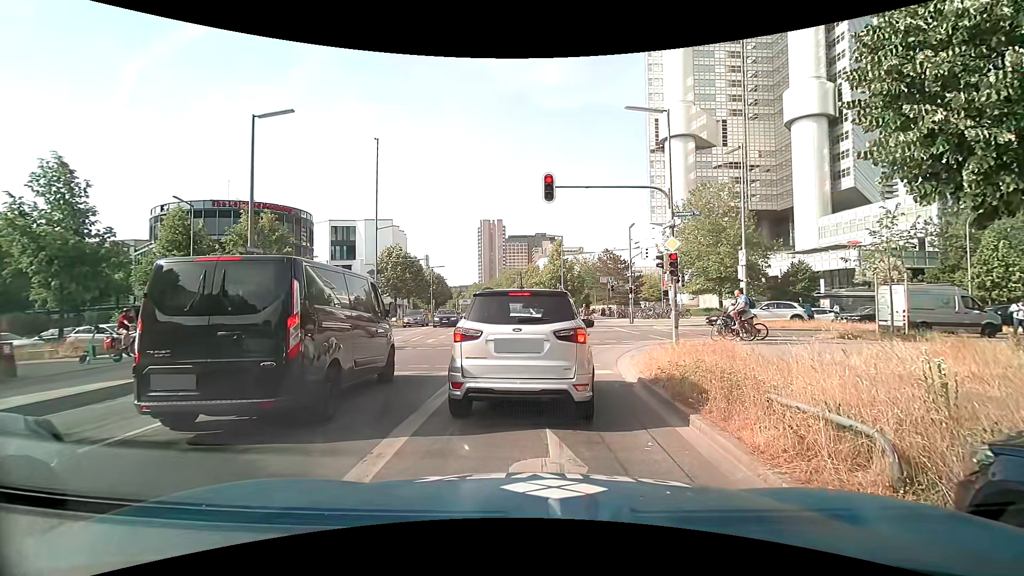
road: secondary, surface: asphalt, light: Day
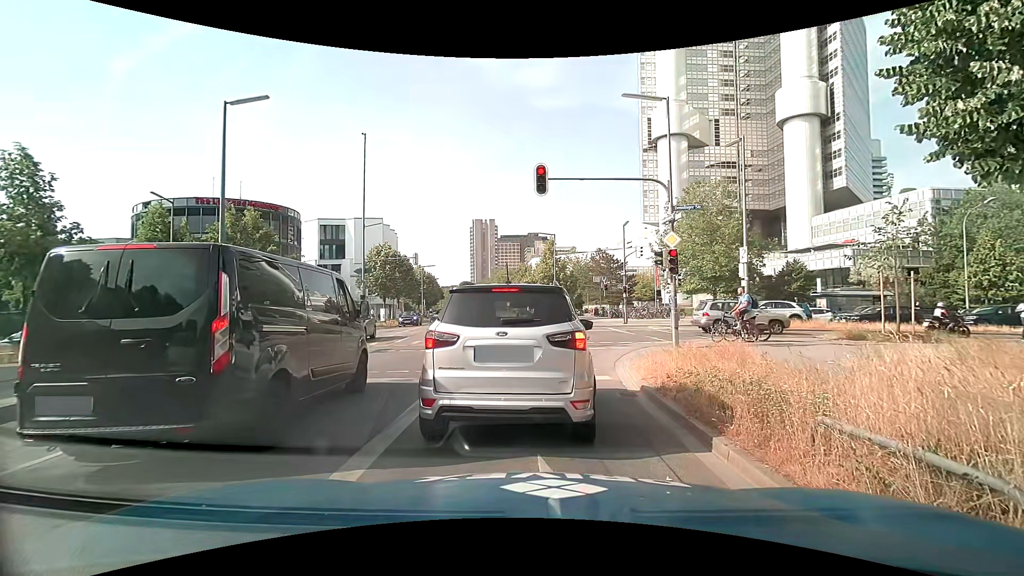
(0.0, +1.1) m; 0°
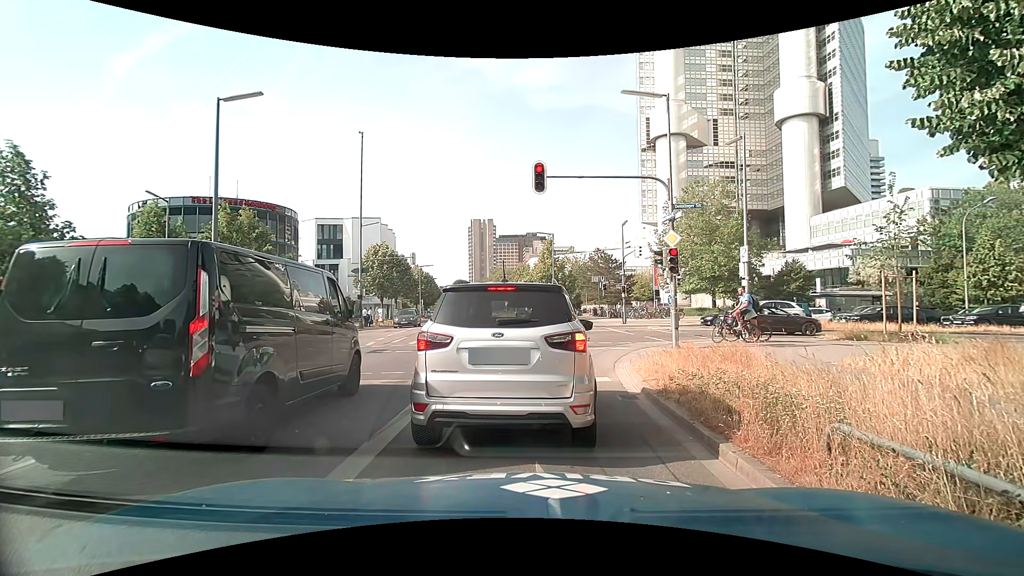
(0.0, +0.3) m; 0°
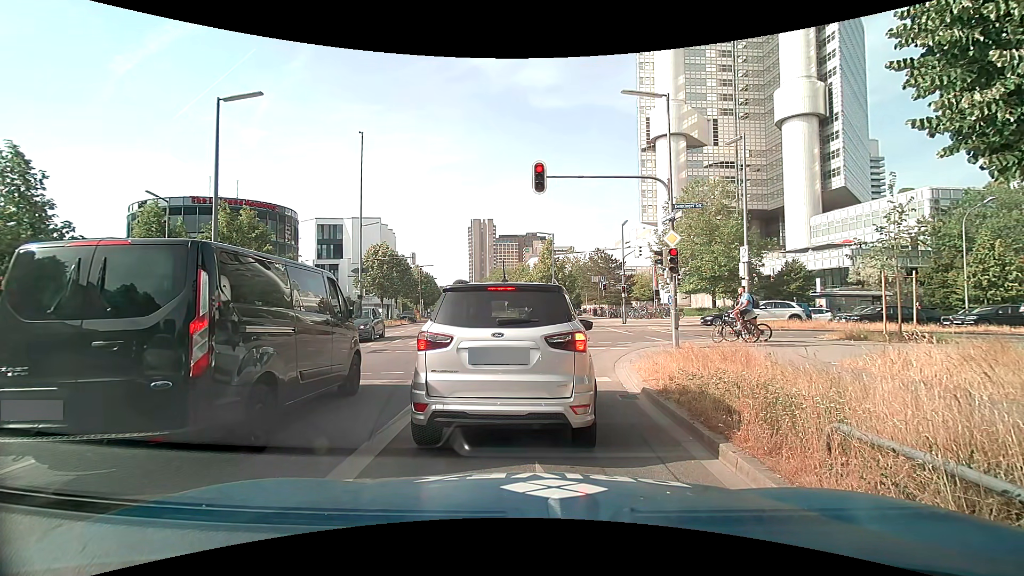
(0.0, 0.0) m; 0°
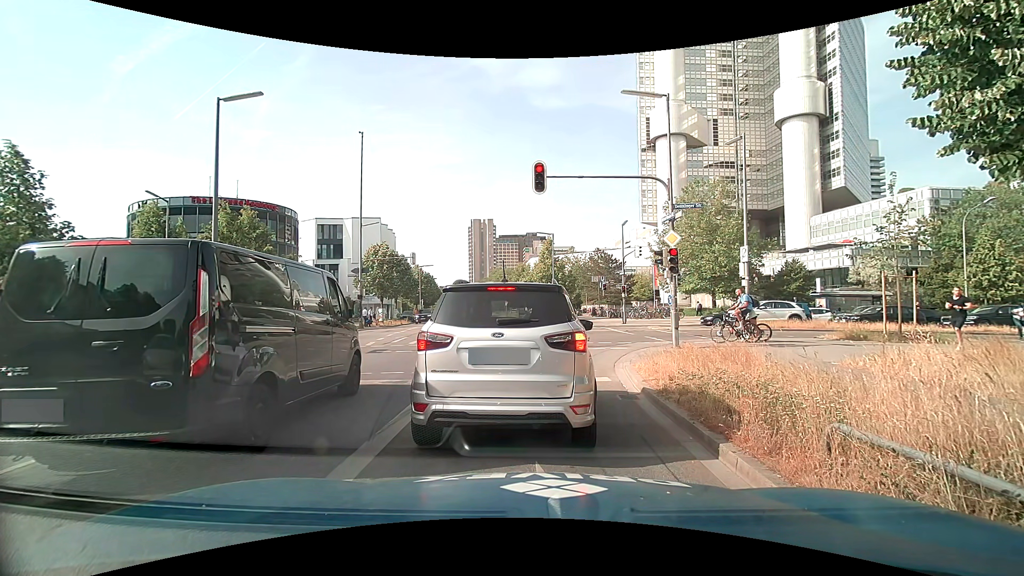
(0.0, 0.0) m; 0°
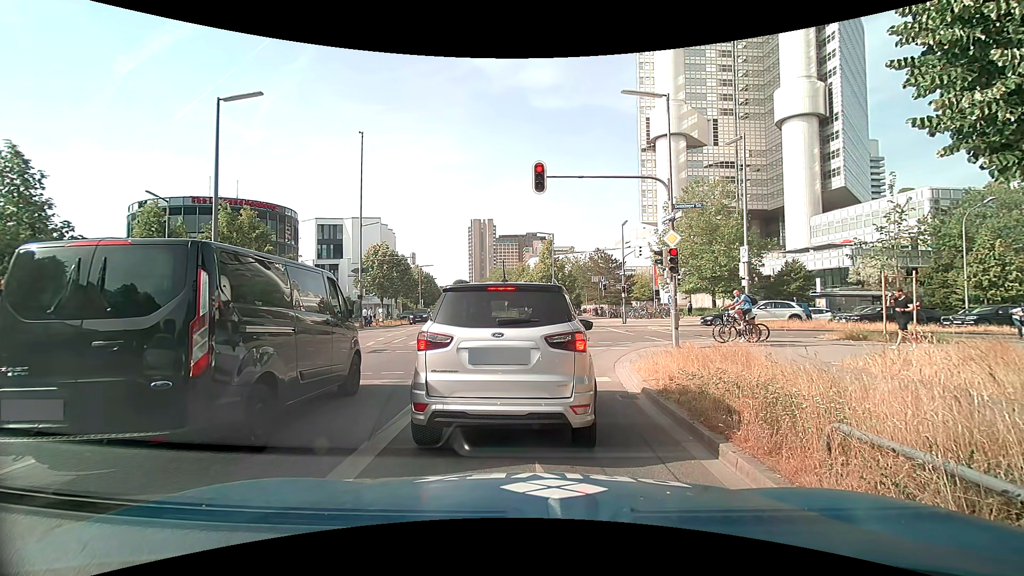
(0.0, 0.0) m; 0°
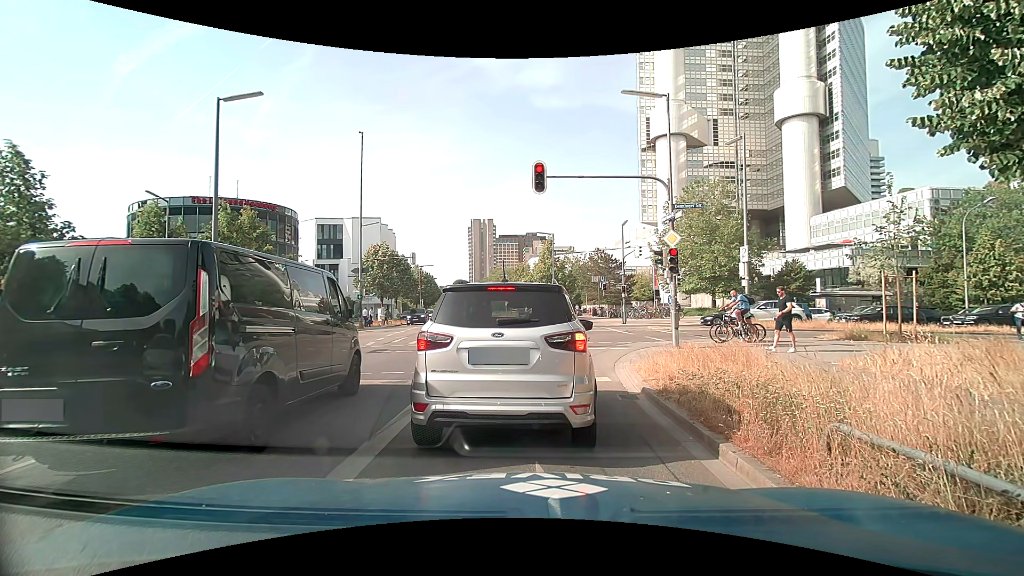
(0.0, 0.0) m; 0°
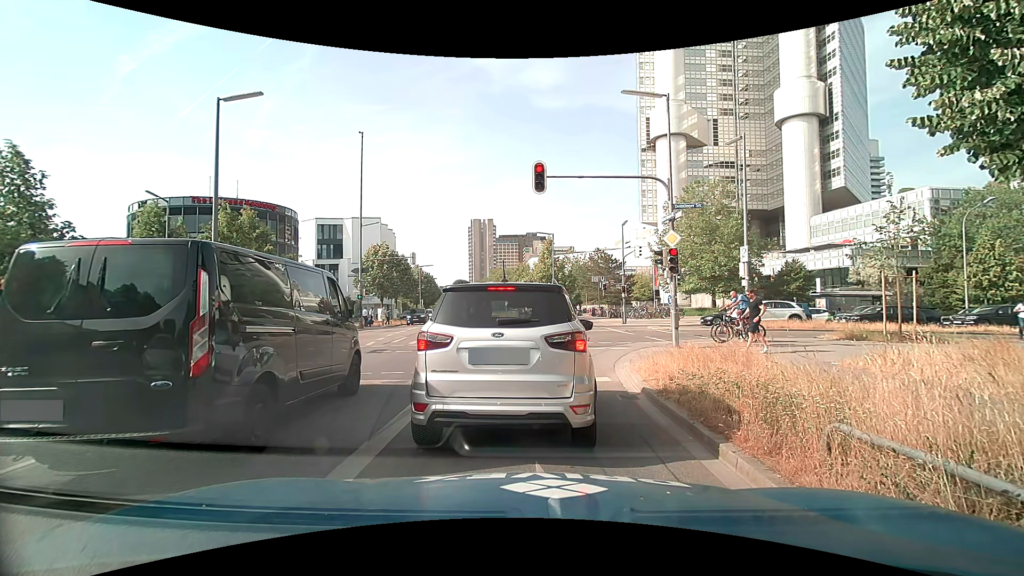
(0.0, 0.0) m; 0°
